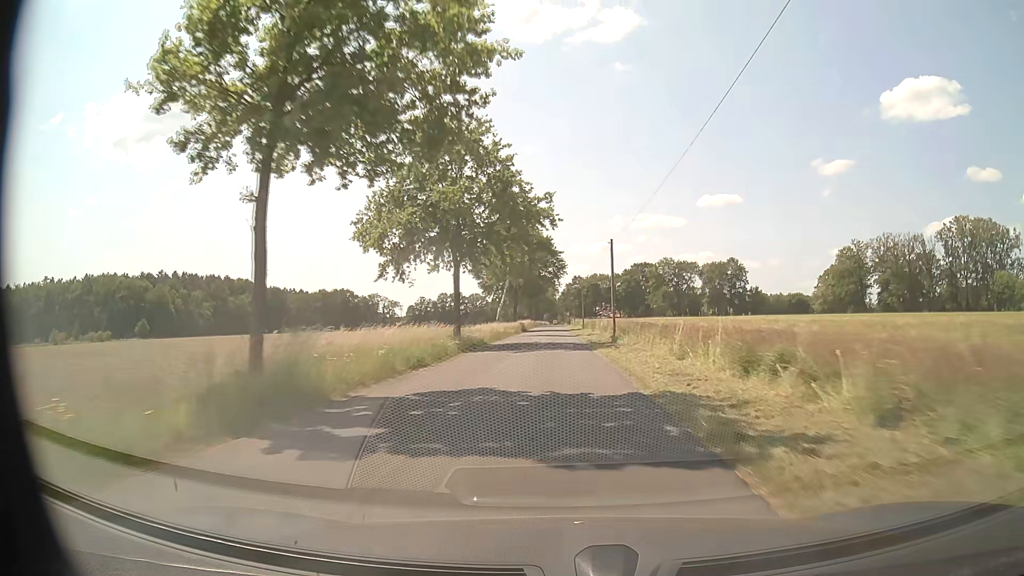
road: residential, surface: paved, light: Day
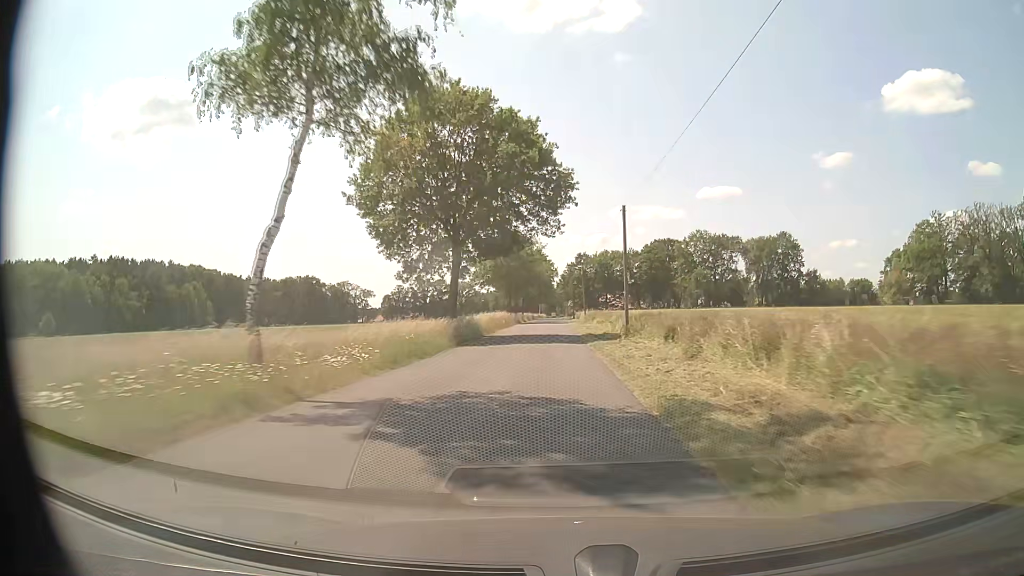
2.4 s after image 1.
(+0.3, +49.9) m; +1°
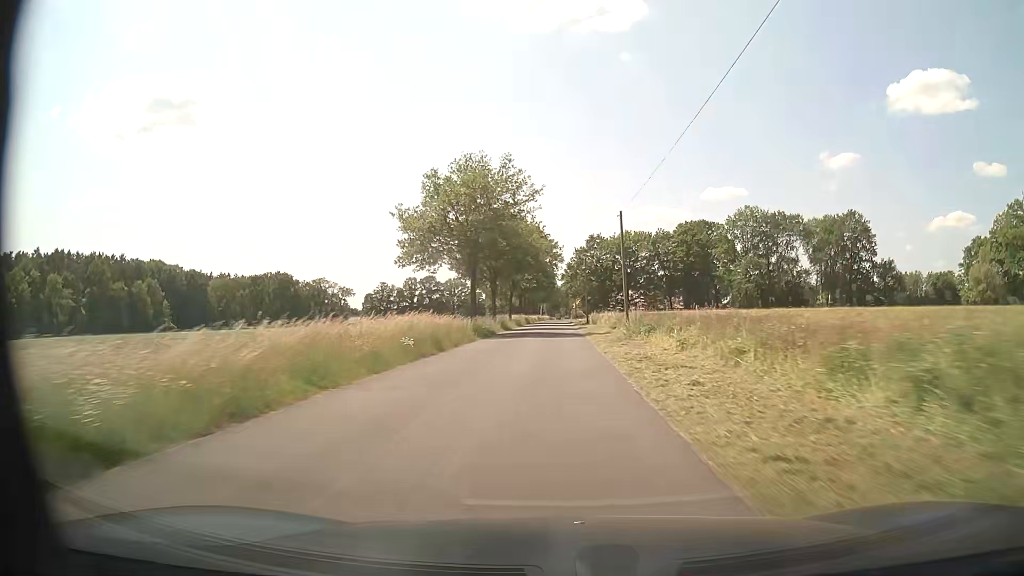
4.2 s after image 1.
(-0.3, +37.5) m; -1°
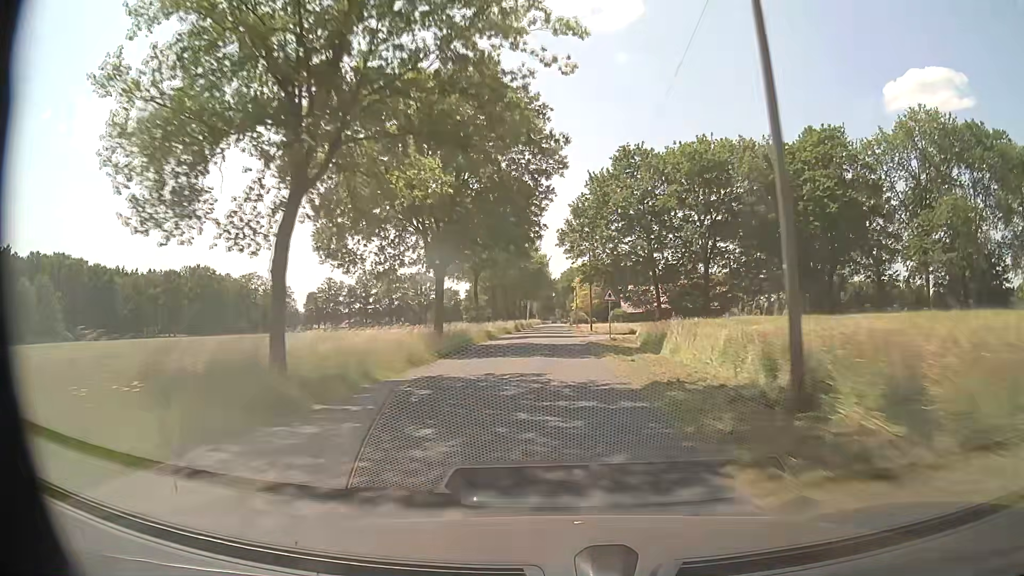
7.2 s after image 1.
(-0.1, +61.6) m; 0°
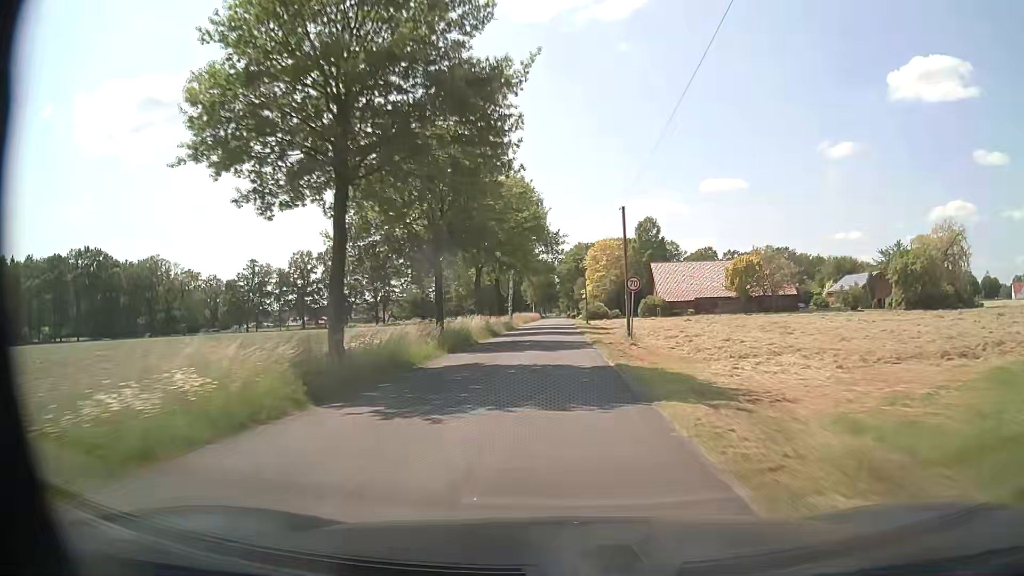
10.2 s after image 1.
(-0.1, +60.2) m; -1°
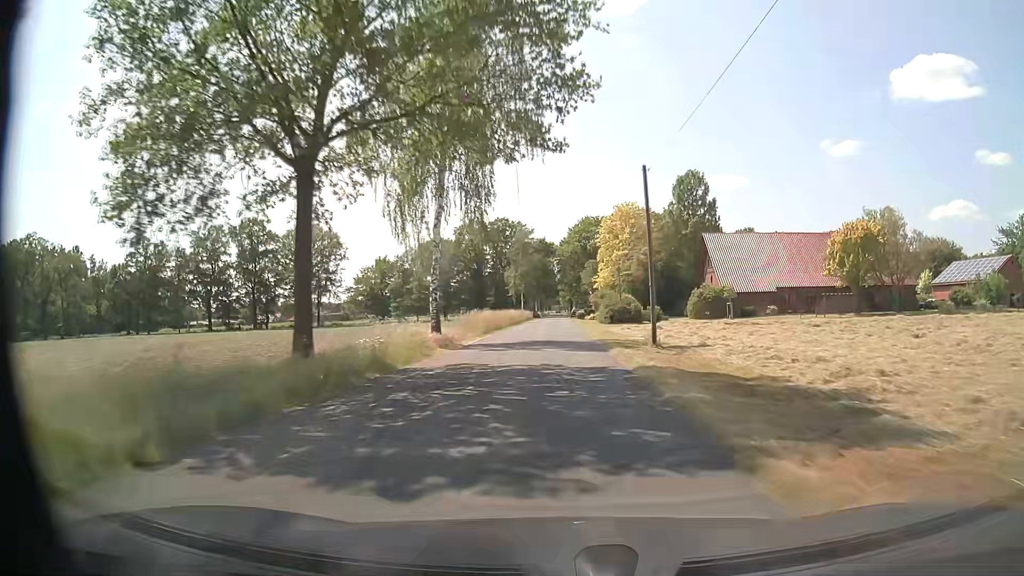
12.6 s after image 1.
(+0.2, +47.6) m; 0°
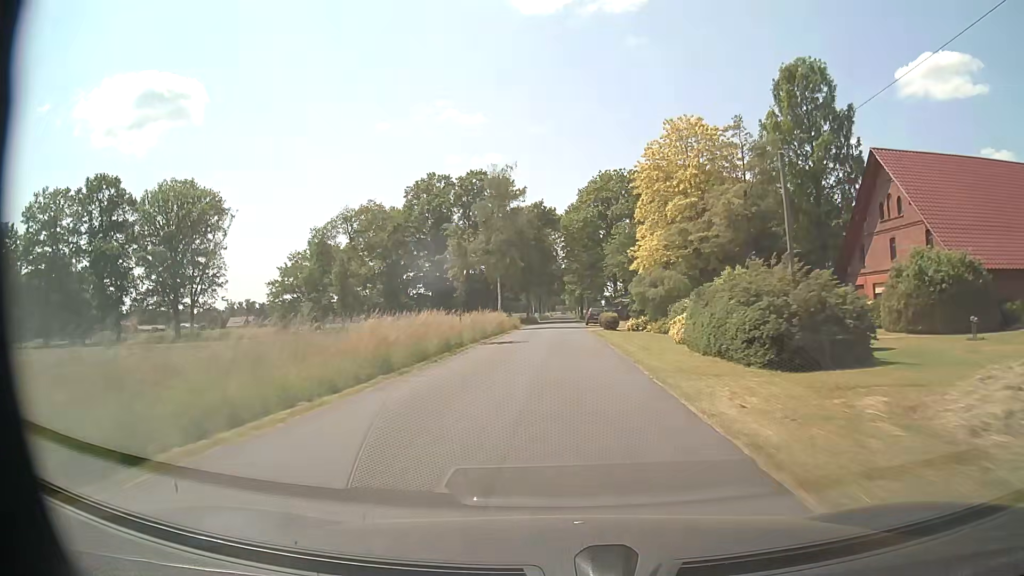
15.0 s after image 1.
(-0.1, +47.1) m; 0°
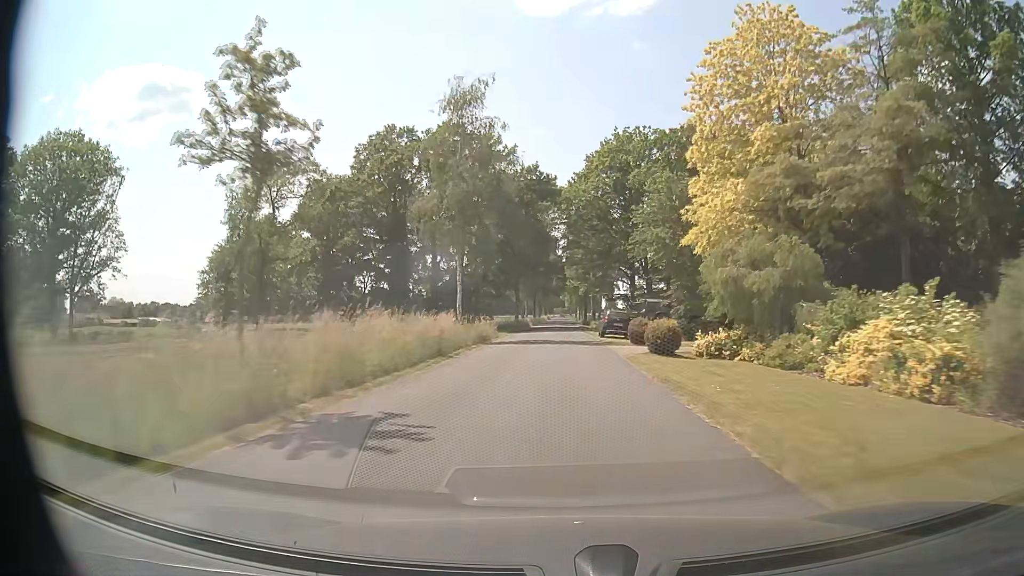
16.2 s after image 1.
(-0.1, +23.4) m; 0°
(0, +10) (0, +20) (0, +30) (0, +40) (0, +50) (0, +60) (0, +70) (0, +80) (0, +90) (0, +100) m
